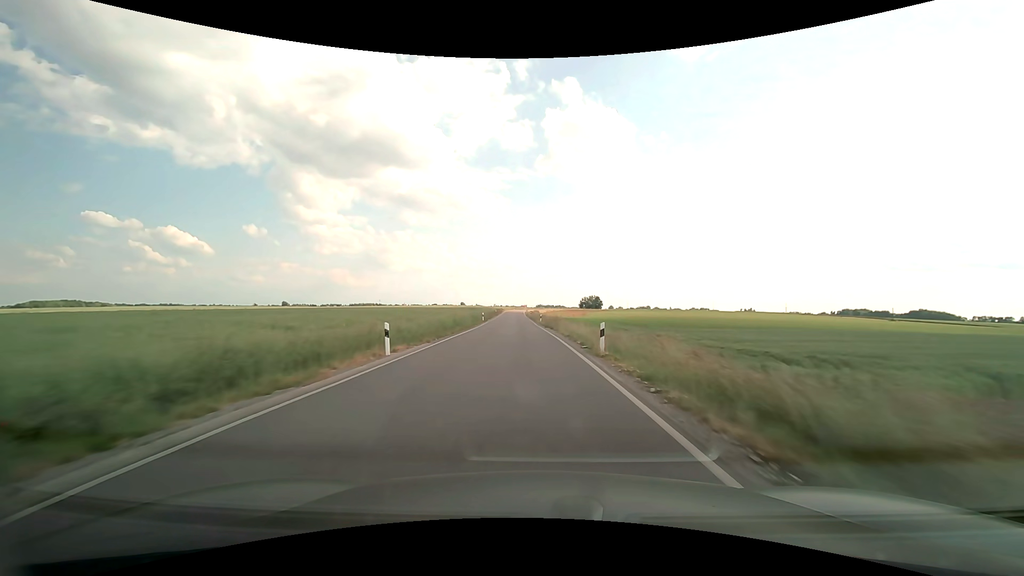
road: secondary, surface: asphalt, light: Day
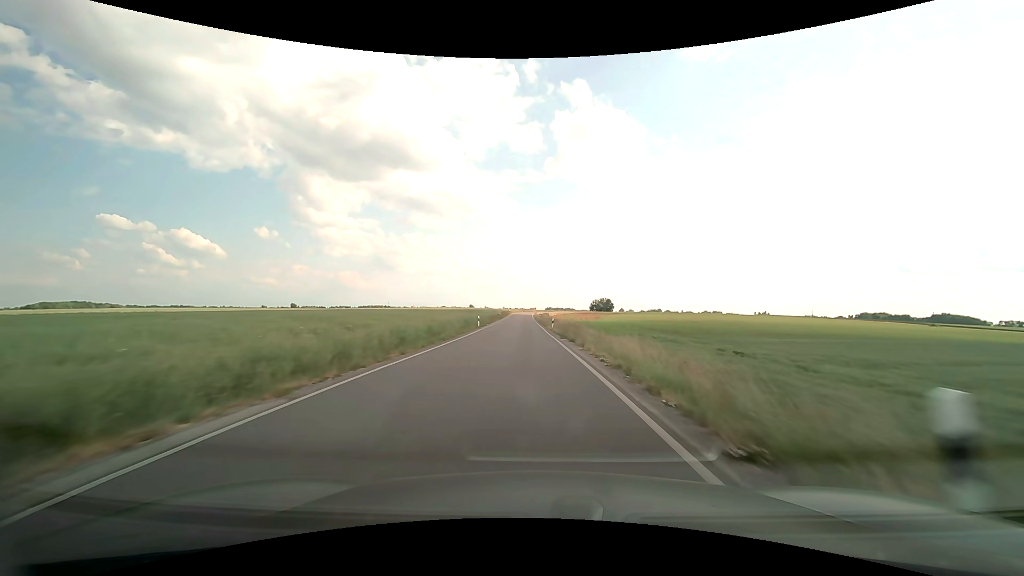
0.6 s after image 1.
(-0.2, +12.8) m; -2°
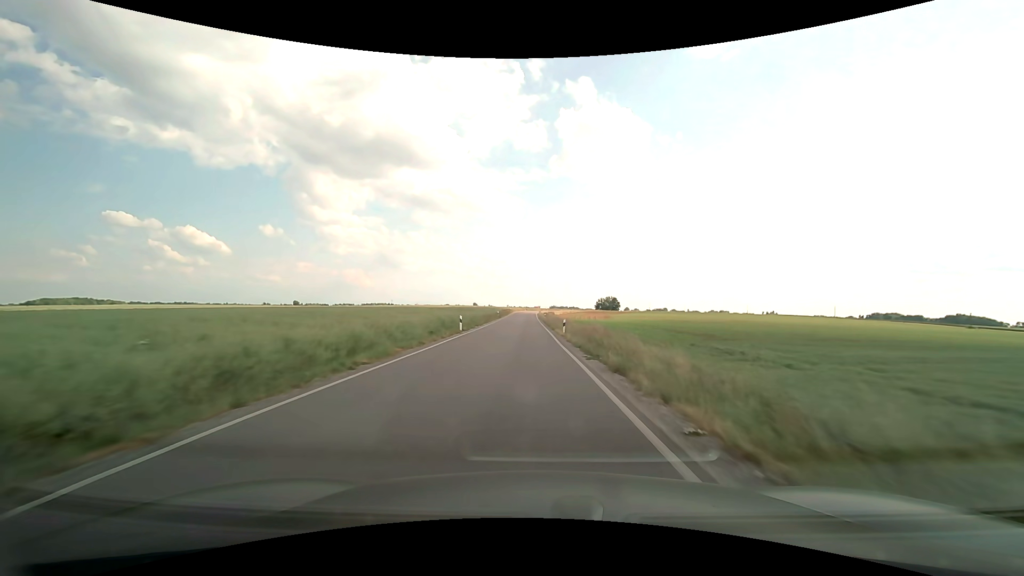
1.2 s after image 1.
(0.0, +12.9) m; 0°
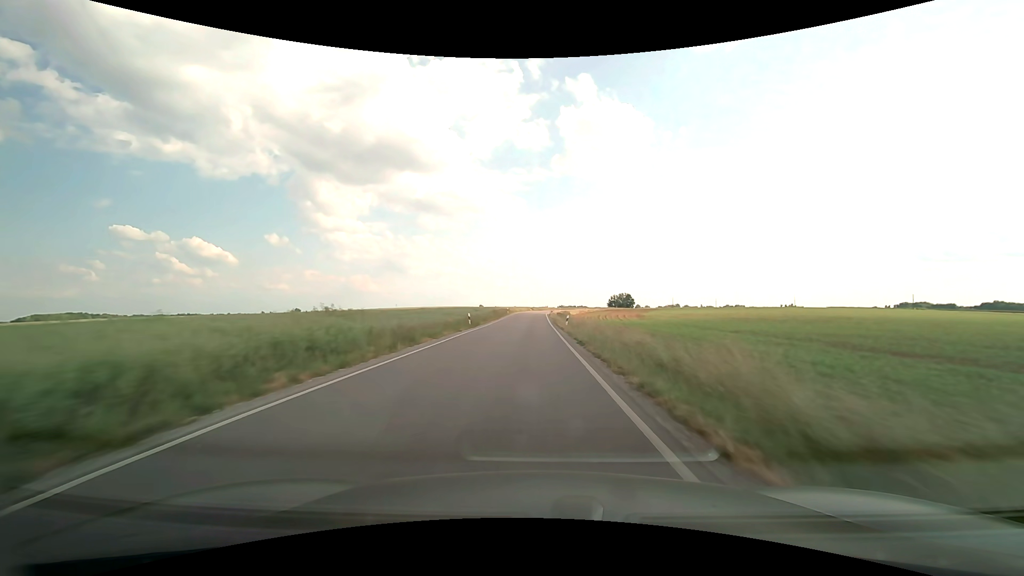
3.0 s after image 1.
(-0.3, +39.2) m; -1°
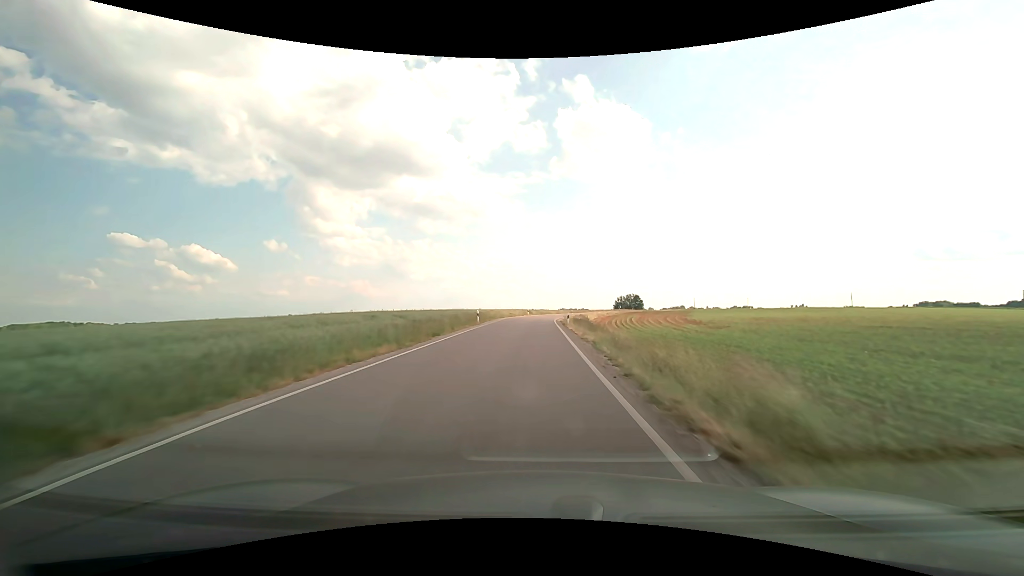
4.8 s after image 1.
(0.0, +39.9) m; 0°
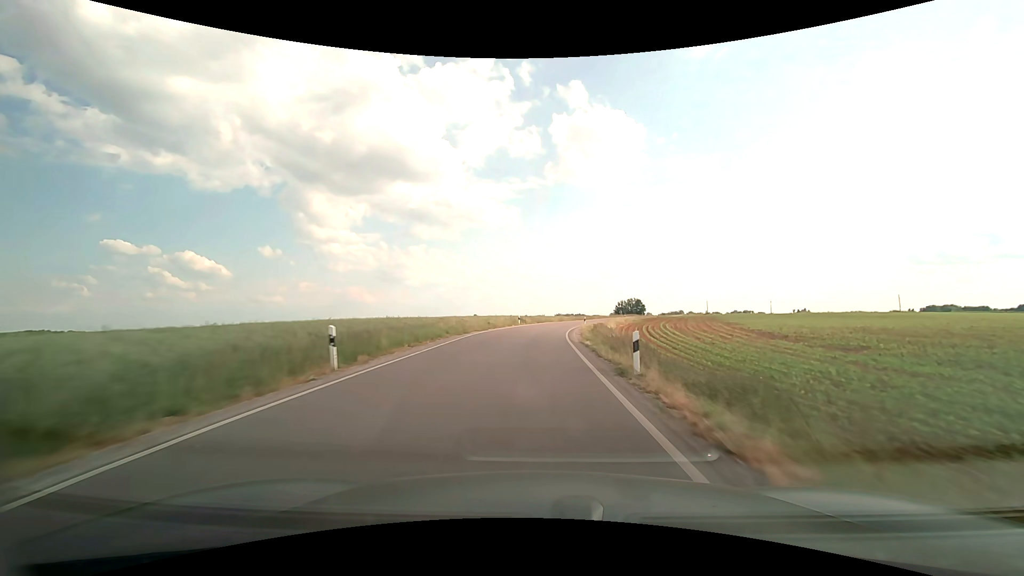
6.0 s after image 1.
(0.0, +26.8) m; 0°
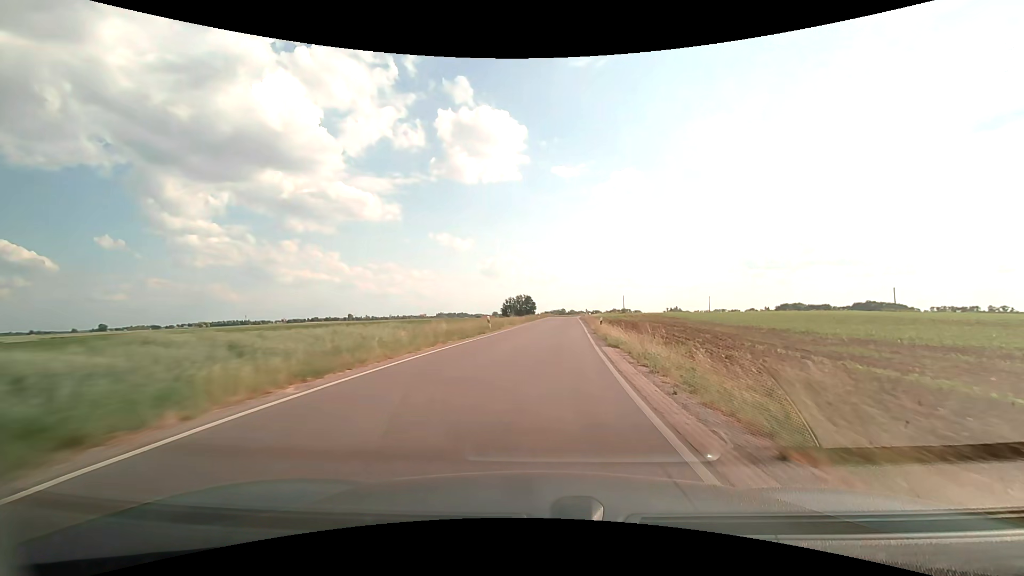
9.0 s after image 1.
(+4.7, +65.5) m; +12°
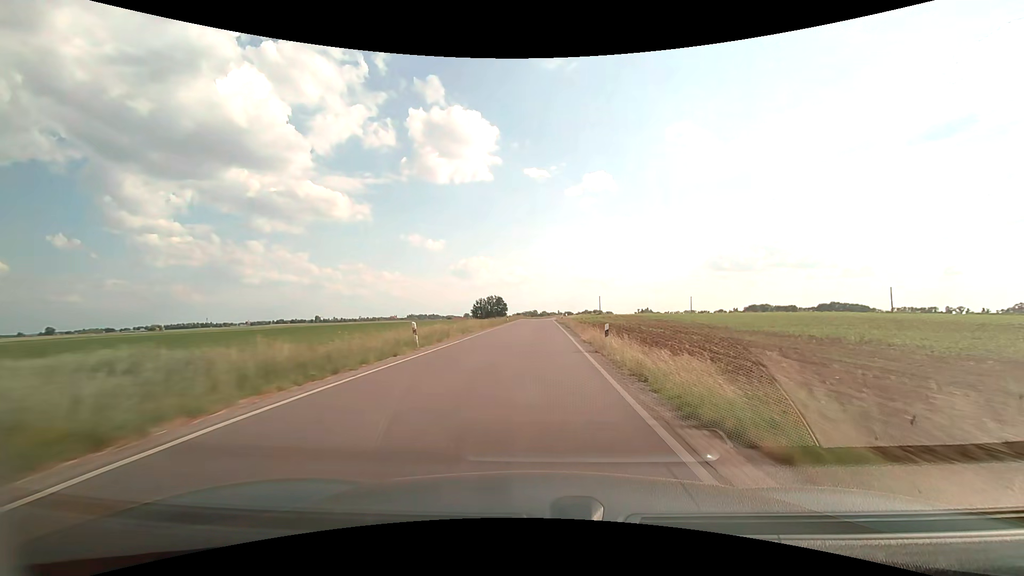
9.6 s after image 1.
(+0.5, +12.9) m; +4°
(0, +10) (0, +20) (+1, +30) (+1, +40) (+1, +50) (+1, +60) (+2, +70) (+2, +80) (+2, +90) (+3, +100) m
